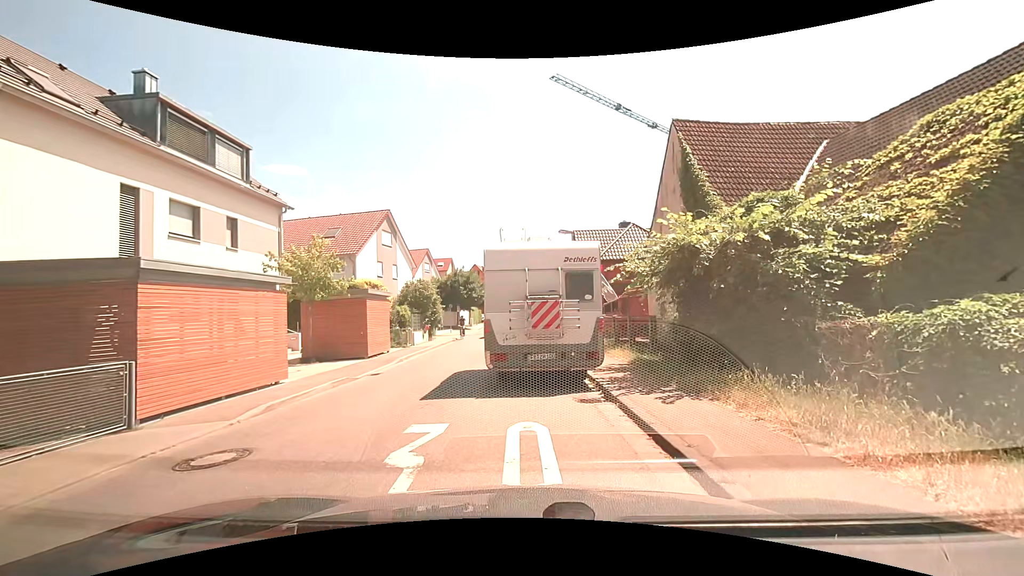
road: tertiary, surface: asphalt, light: Day
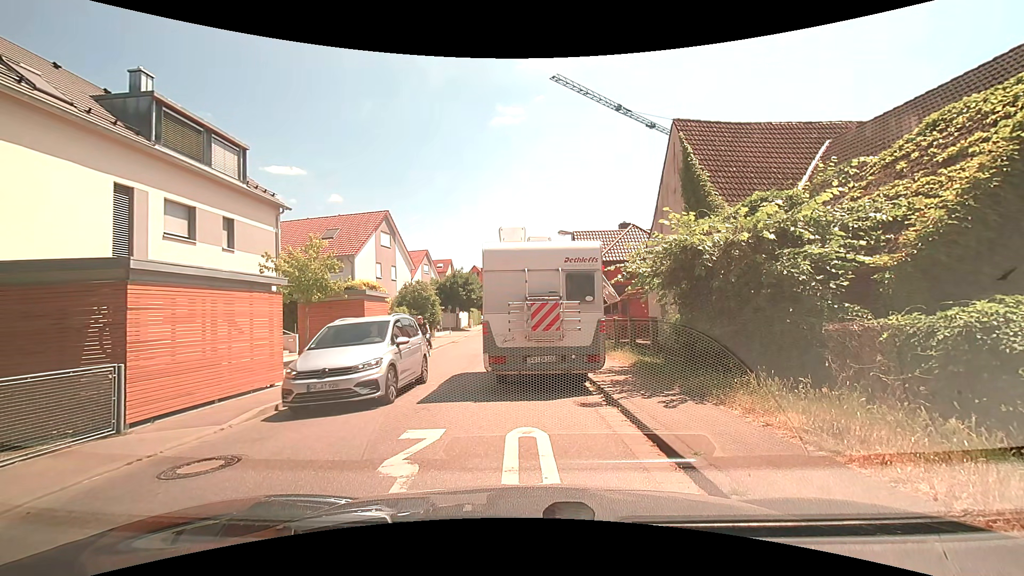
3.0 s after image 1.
(0.0, +0.3) m; 0°
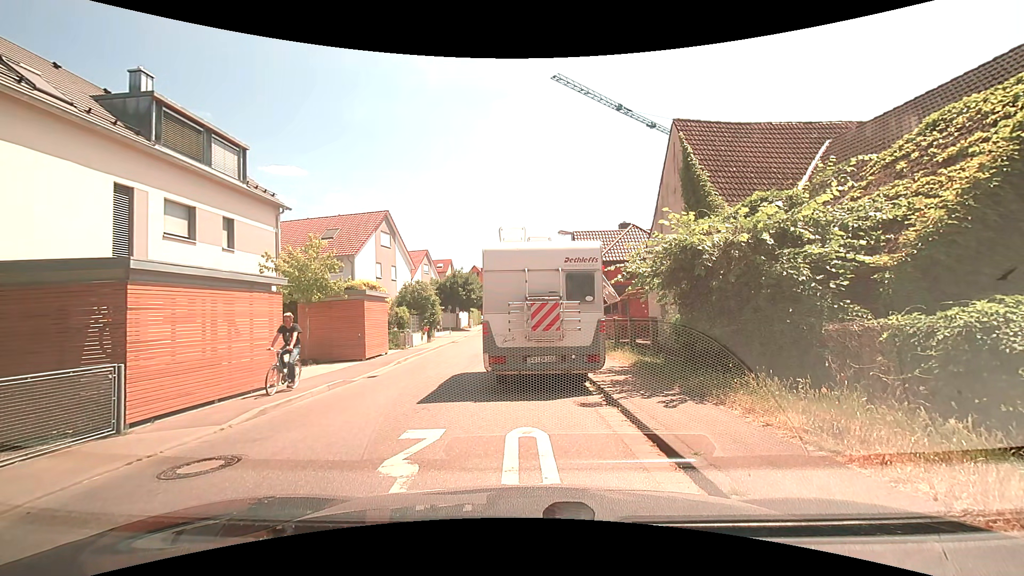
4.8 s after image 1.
(0.0, 0.0) m; 0°
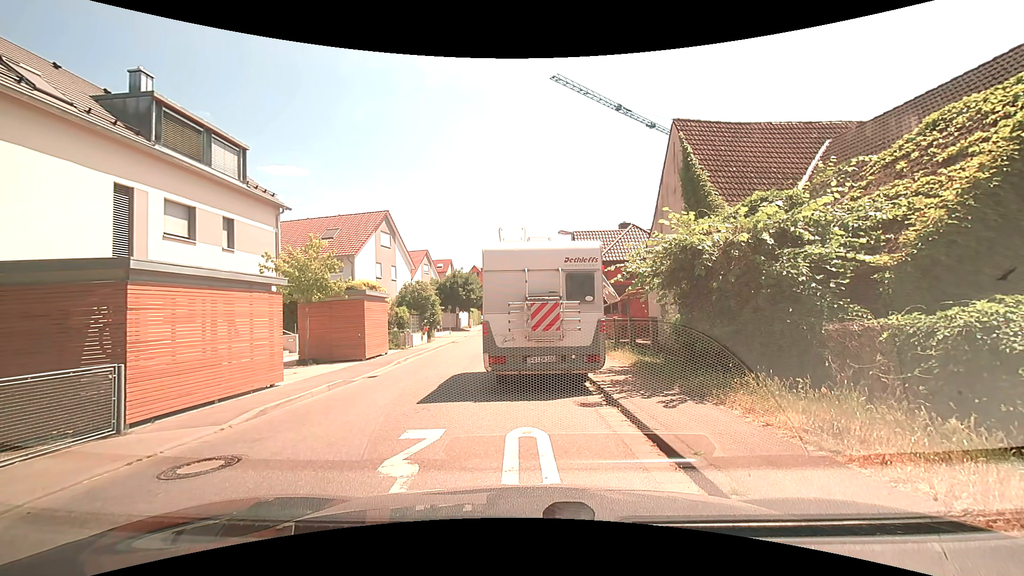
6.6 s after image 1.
(0.0, 0.0) m; 0°
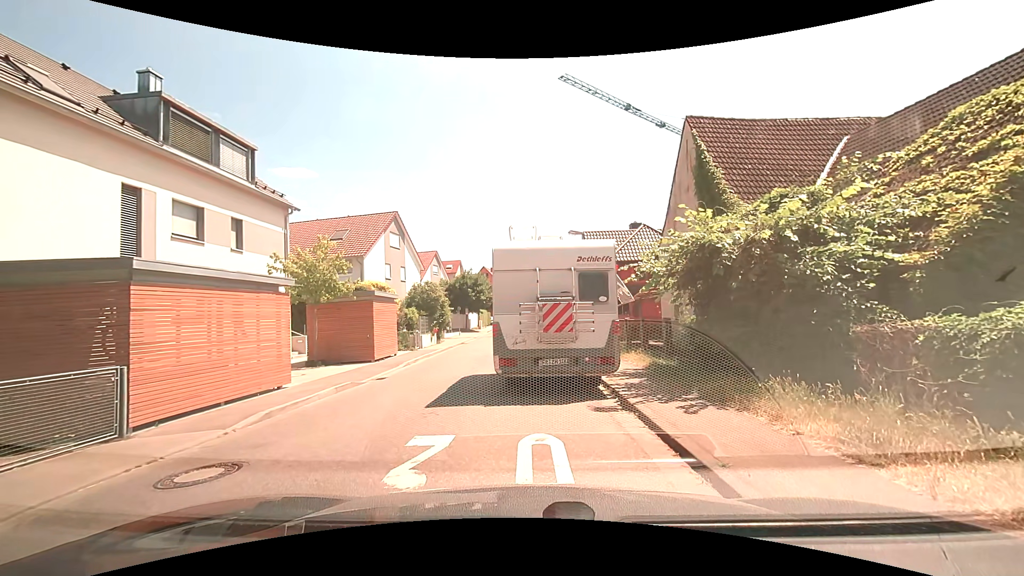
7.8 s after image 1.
(0.0, +0.3) m; 0°
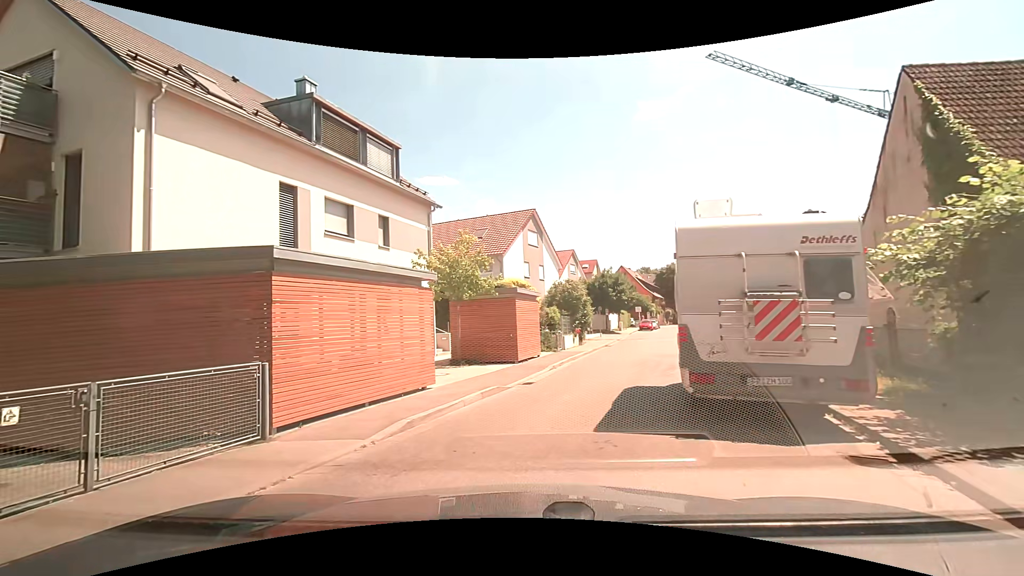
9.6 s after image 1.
(-0.3, +2.0) m; -18°
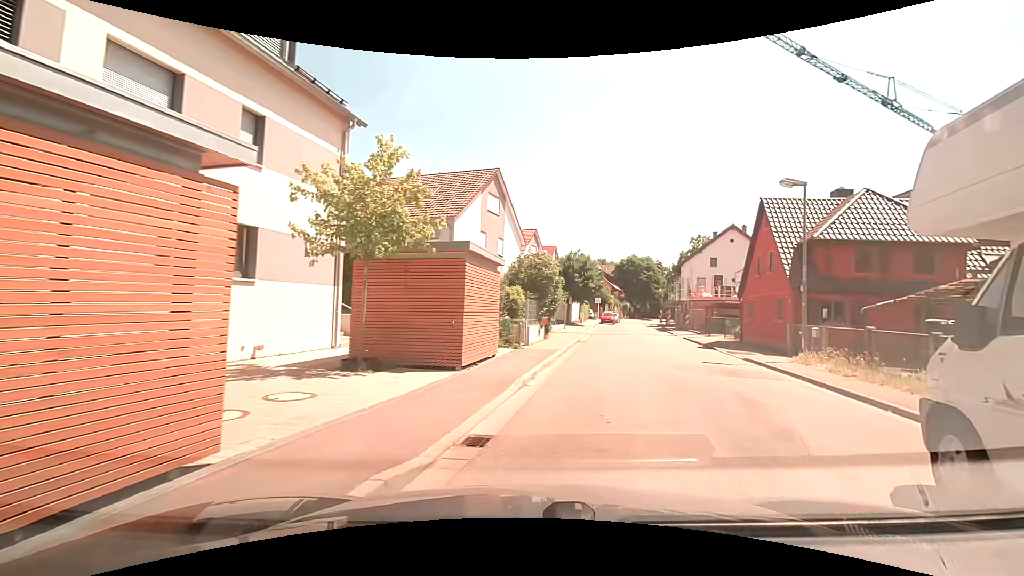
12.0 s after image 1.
(-0.3, +7.9) m; +5°
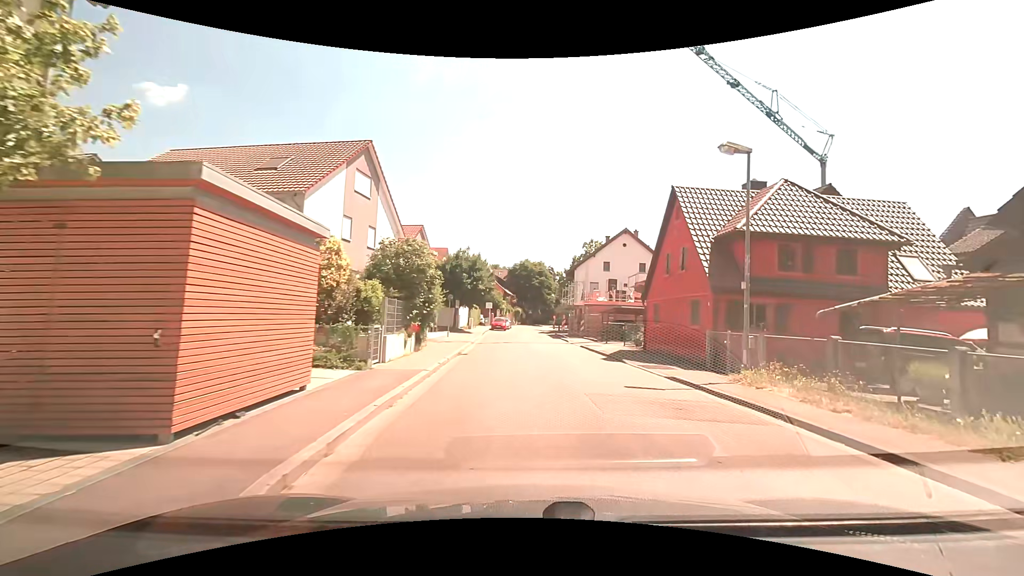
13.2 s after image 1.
(+0.7, +5.5) m; +14°
(+1, +10) (+1, +20) (+1, +30) (0, +40) (0, +50) (0, +60) (0, +70) (+1, +80) (+2, +90) (+4, +100) m
